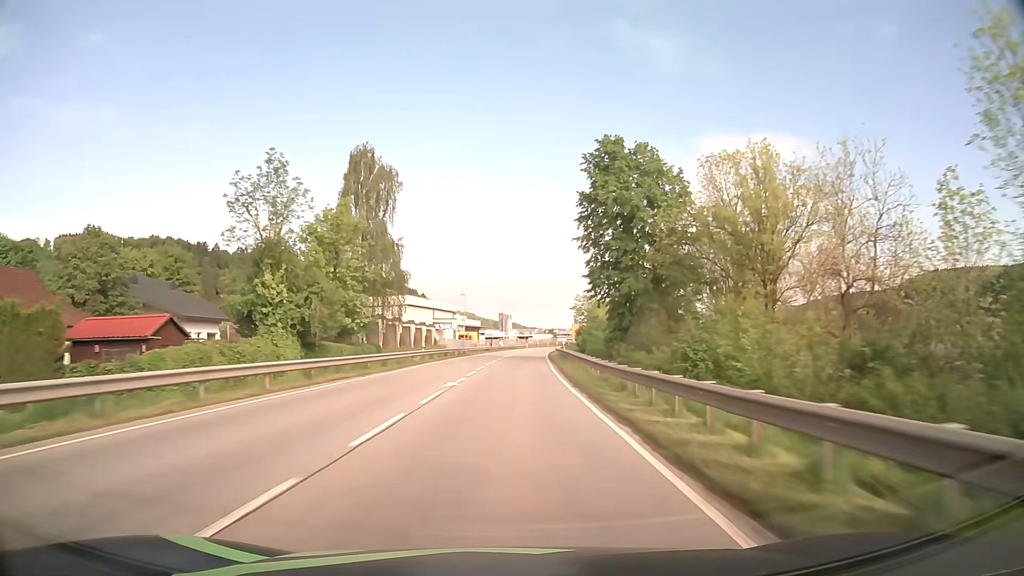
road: primary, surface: asphalt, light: Day
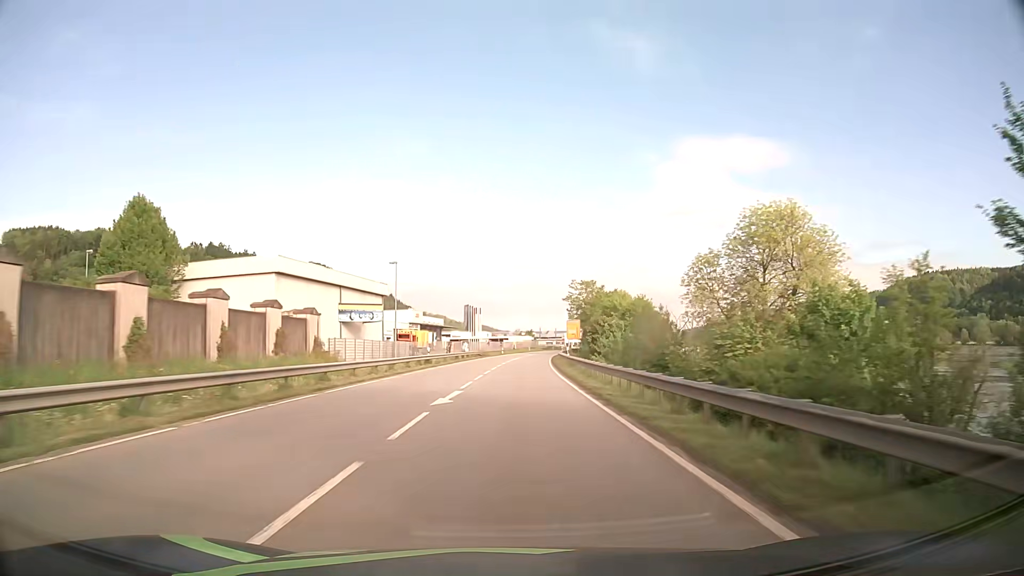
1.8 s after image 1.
(+1.0, +47.0) m; +2°
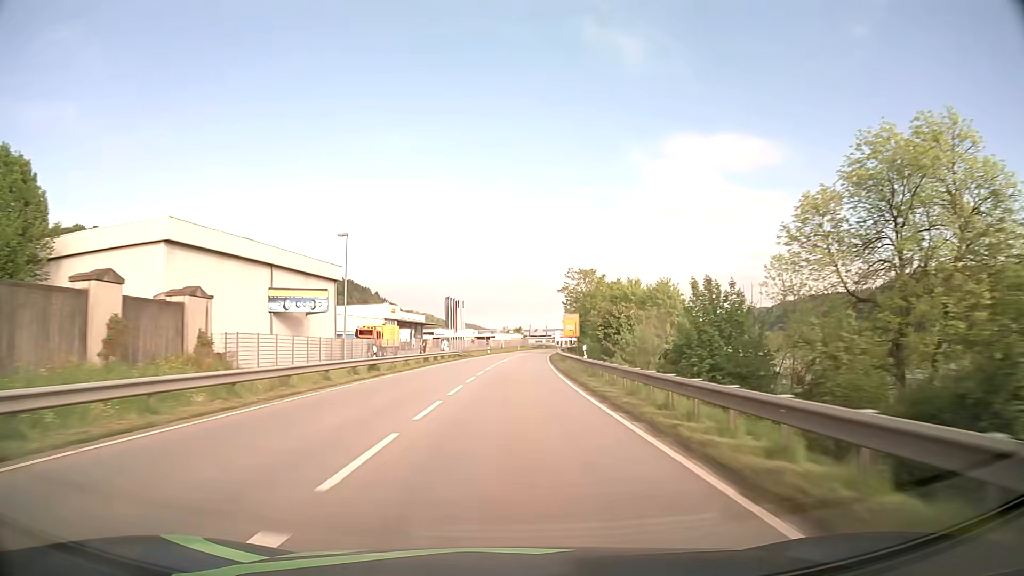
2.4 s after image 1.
(+0.2, +15.6) m; +1°
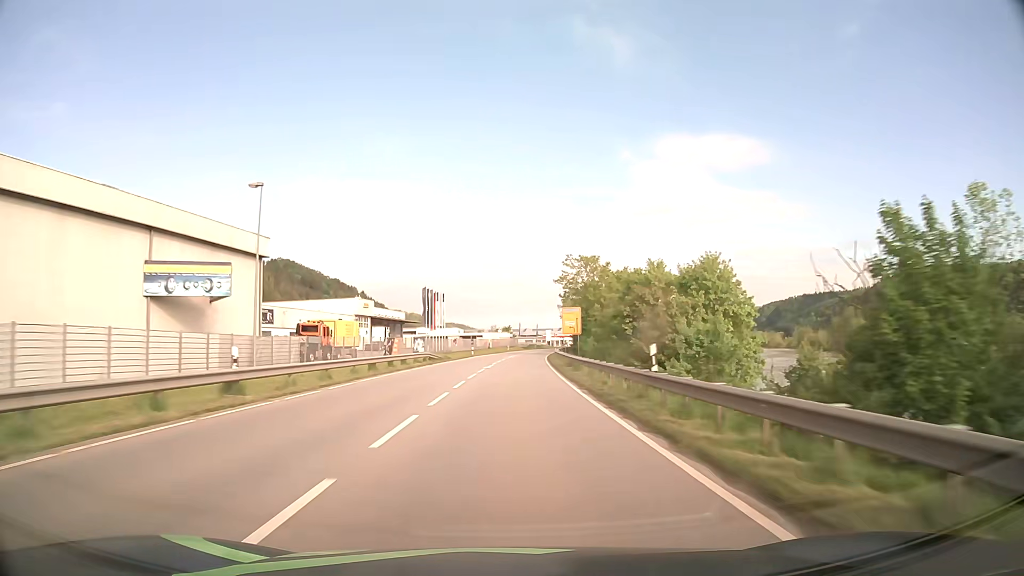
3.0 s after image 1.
(+0.2, +15.7) m; +1°
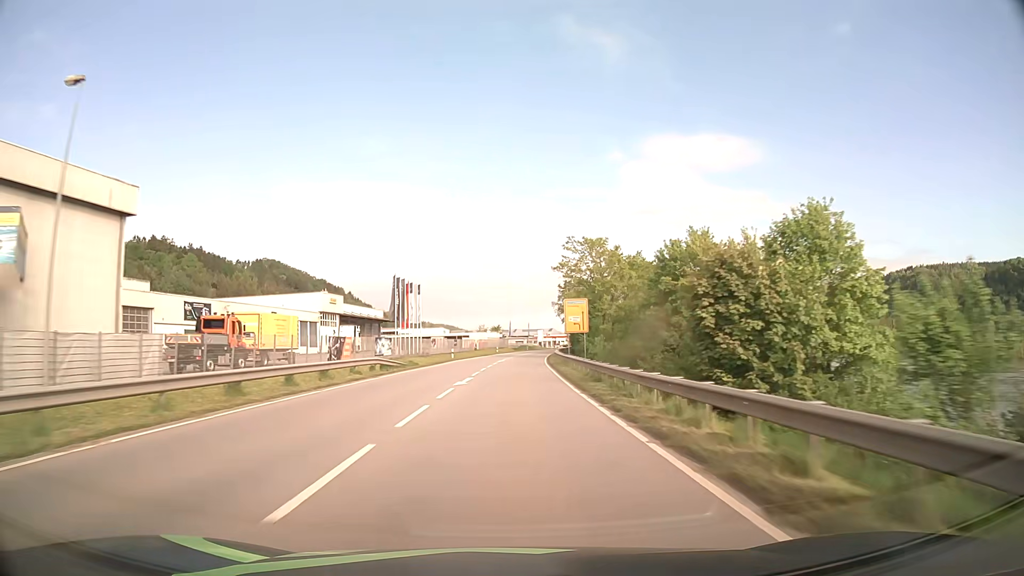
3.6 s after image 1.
(+0.1, +15.7) m; +1°
